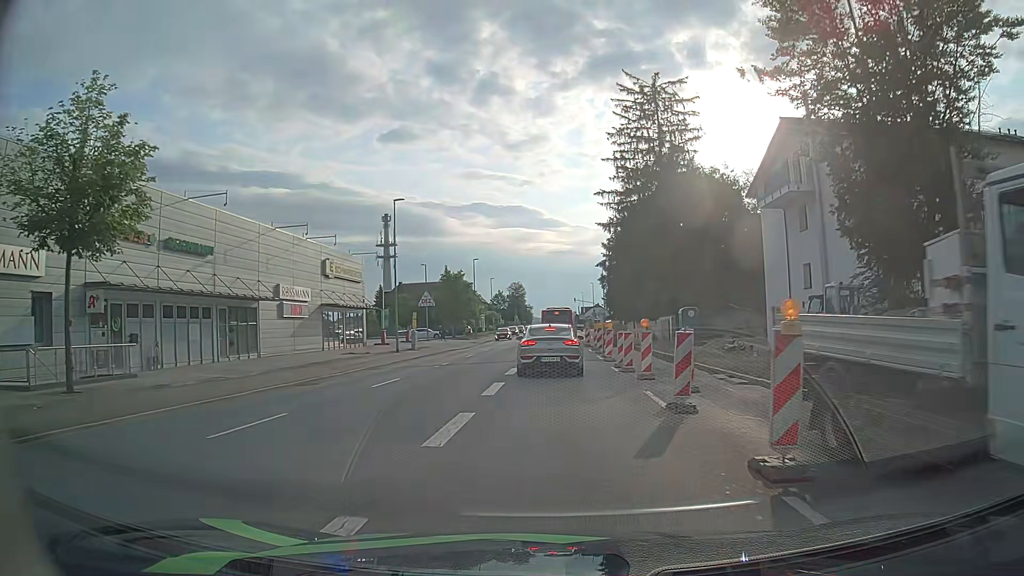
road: tertiary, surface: asphalt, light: Day
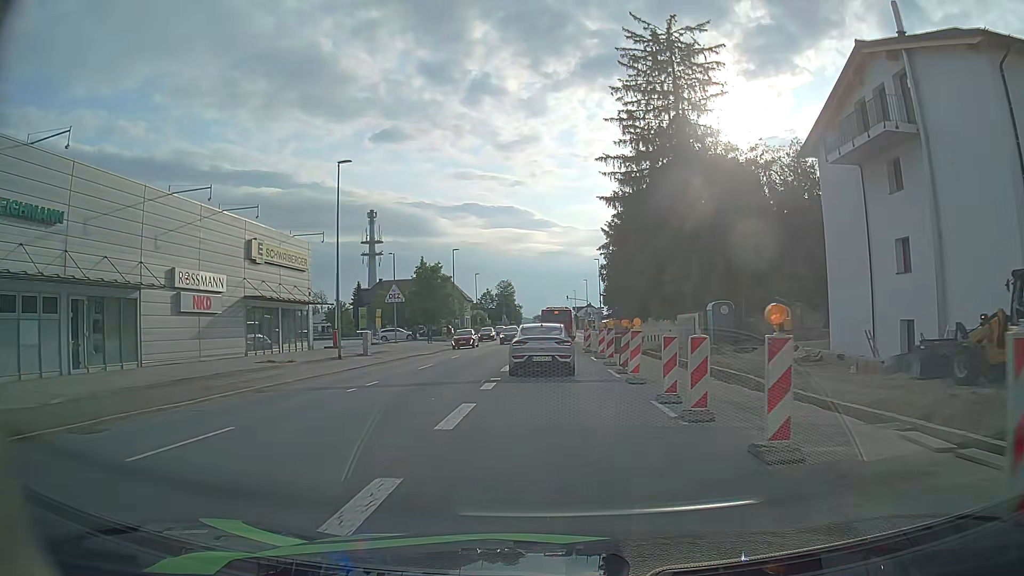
(0.0, +10.9) m; +1°
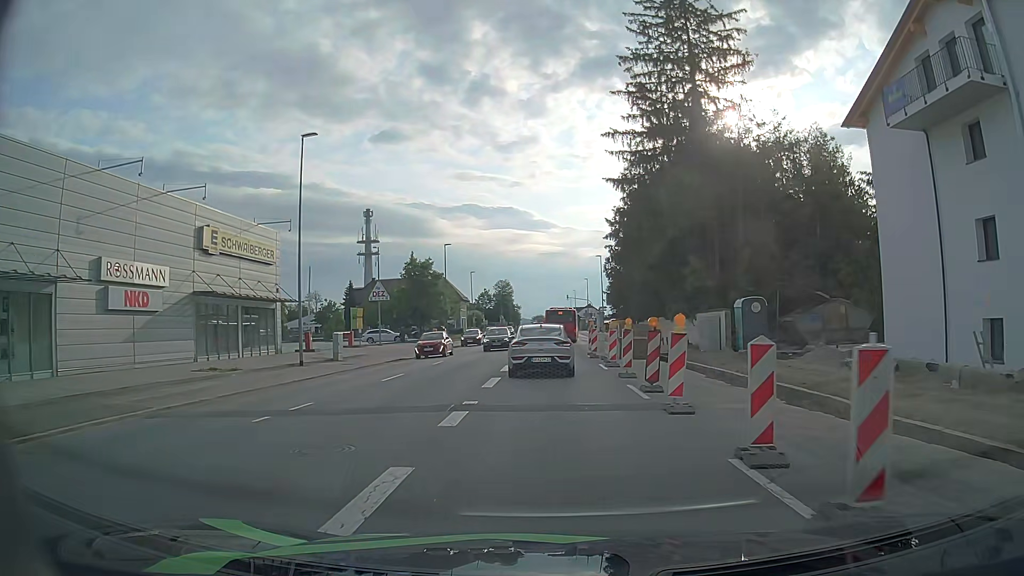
(0.0, +5.5) m; 0°
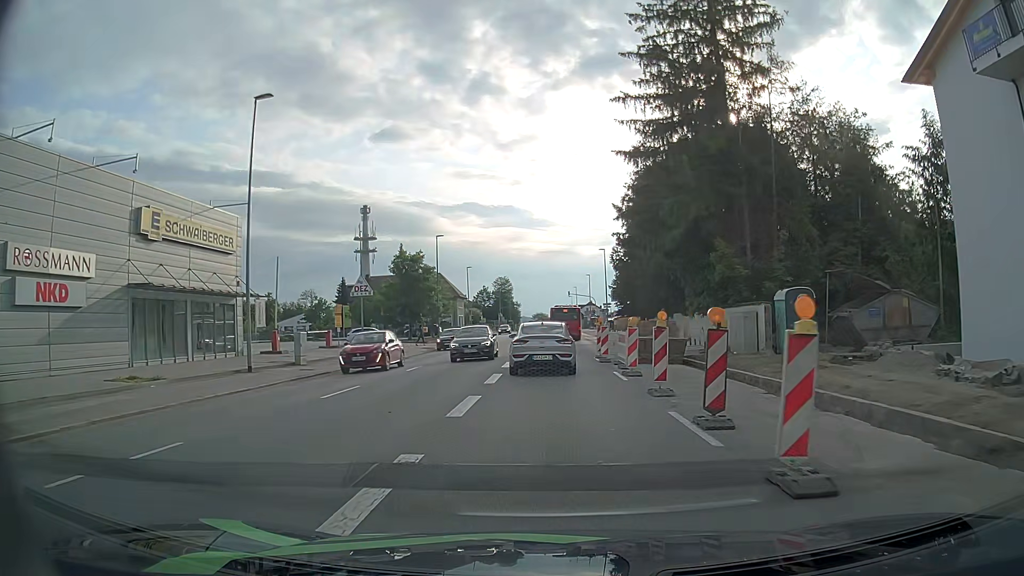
(0.0, +5.4) m; 0°
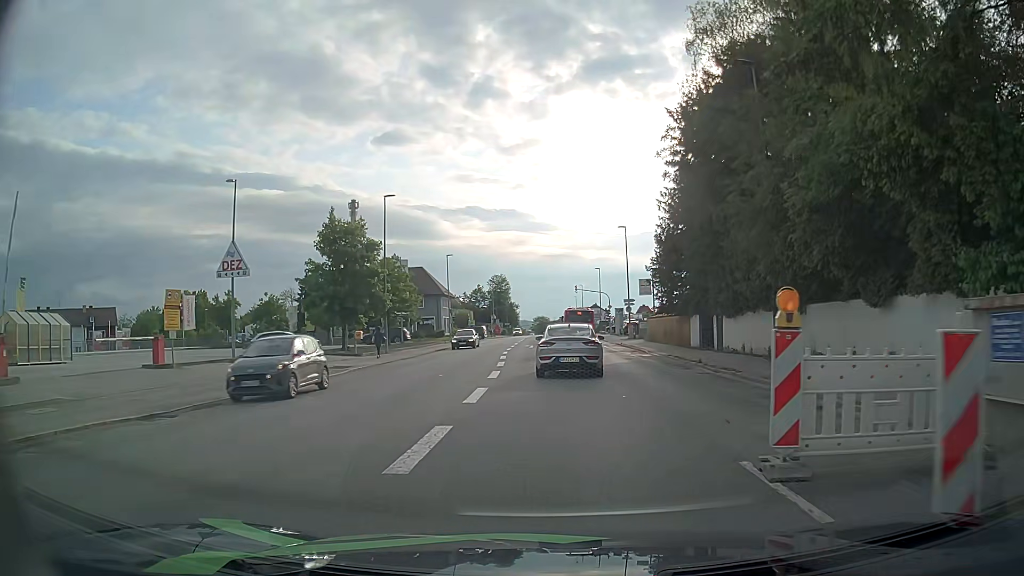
(+0.1, +21.8) m; -1°
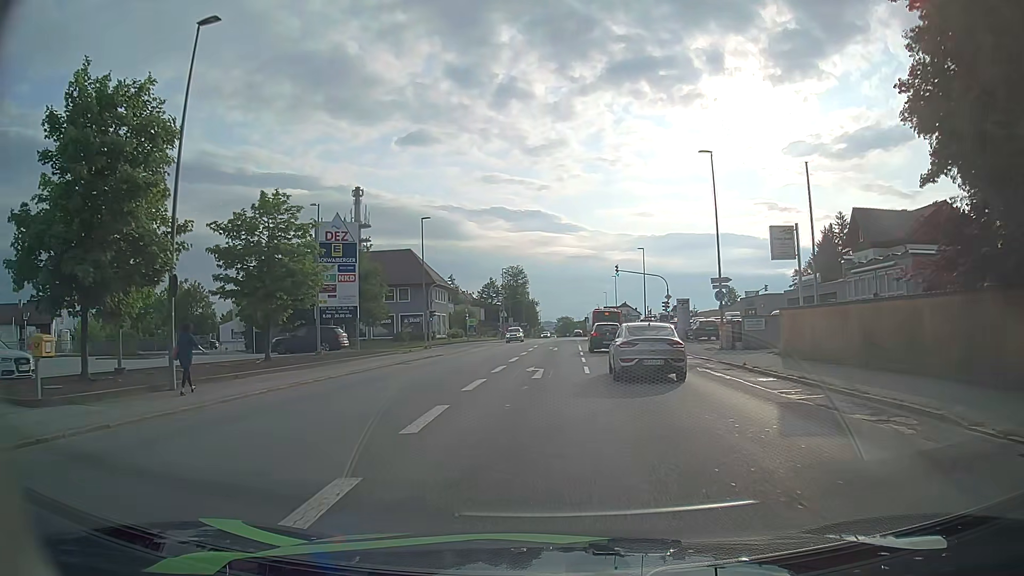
(+0.3, +27.7) m; -2°
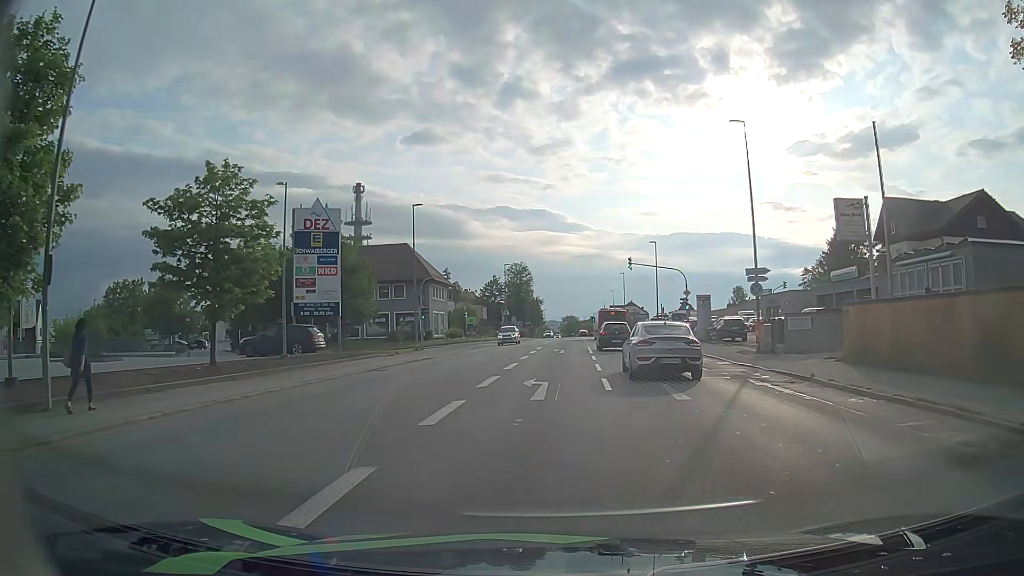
(0.0, +5.4) m; 0°
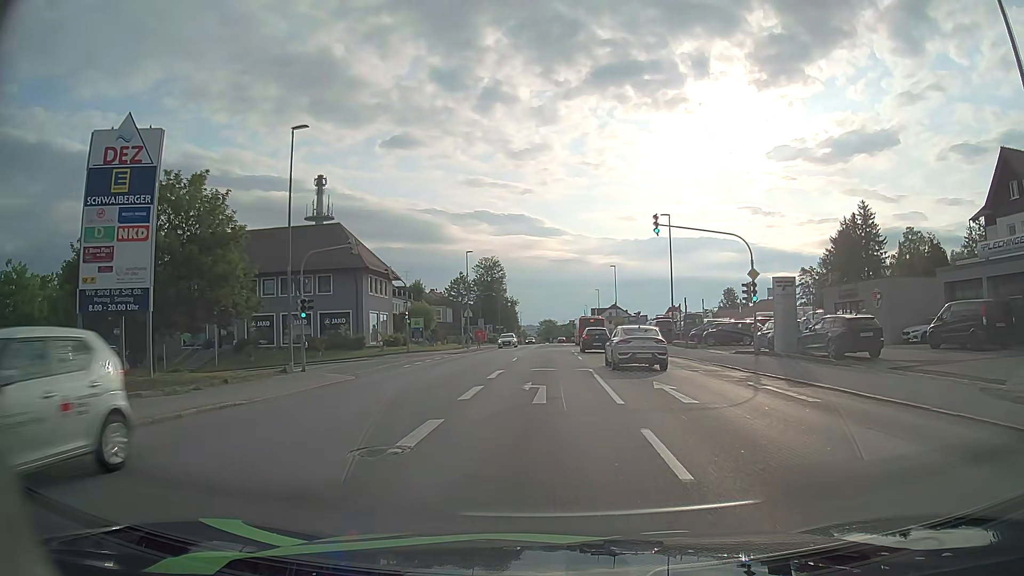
(+0.4, +20.2) m; +2°
